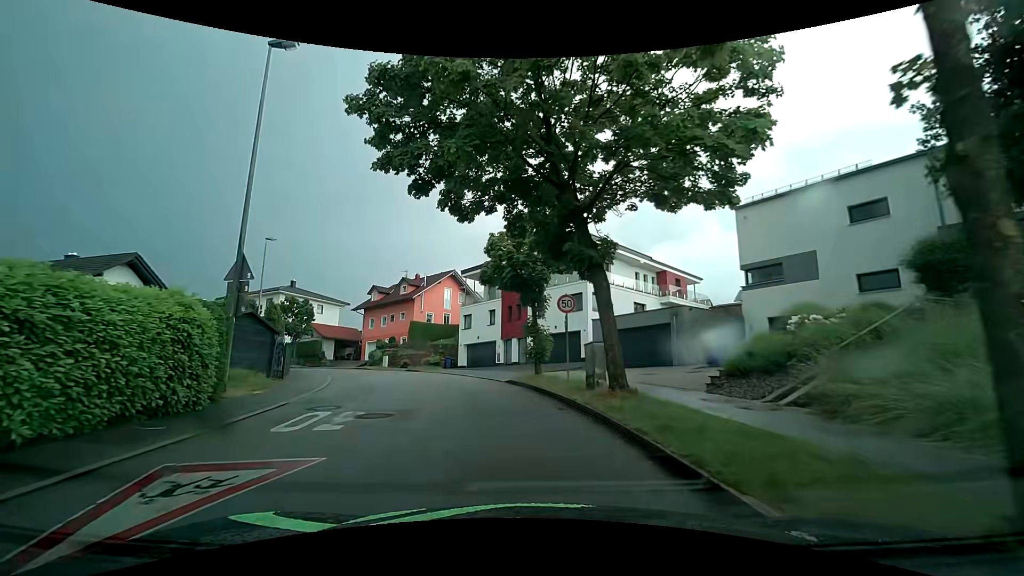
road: residential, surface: asphalt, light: Day
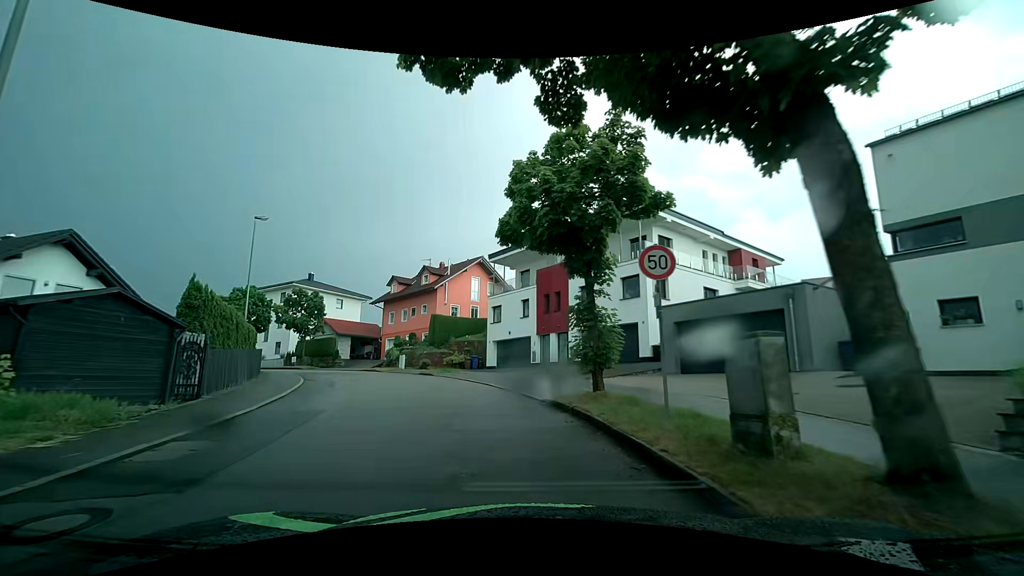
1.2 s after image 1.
(-0.2, +7.4) m; -4°
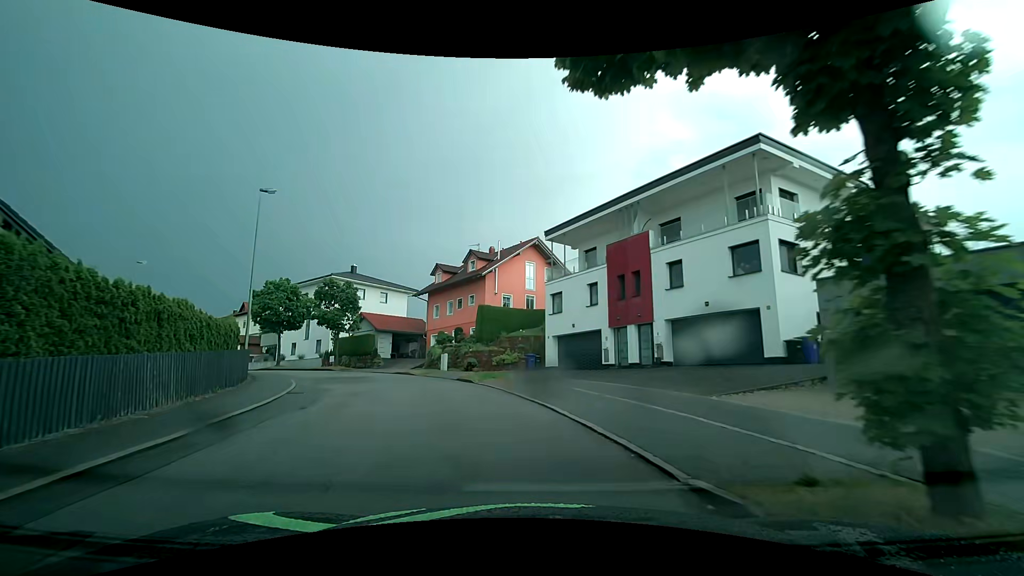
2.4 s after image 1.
(-0.4, +7.4) m; -5°
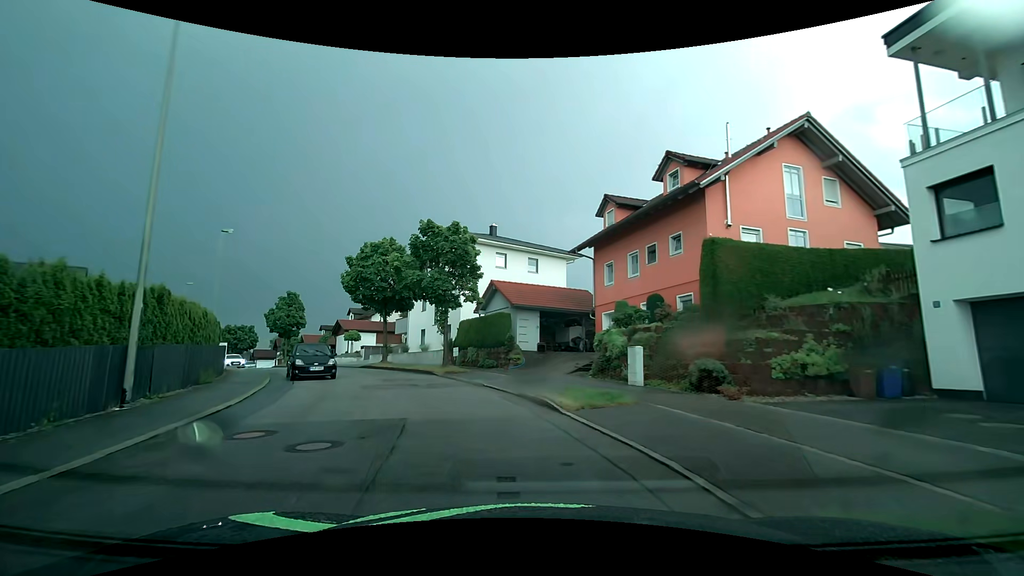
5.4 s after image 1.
(-3.4, +18.6) m; -20°
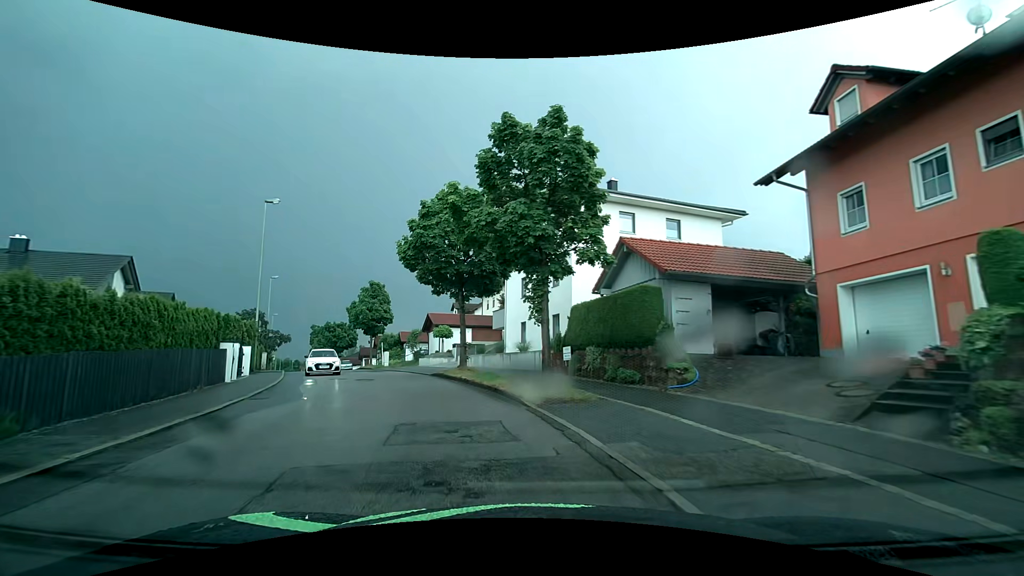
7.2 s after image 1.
(-1.3, +11.3) m; -14°
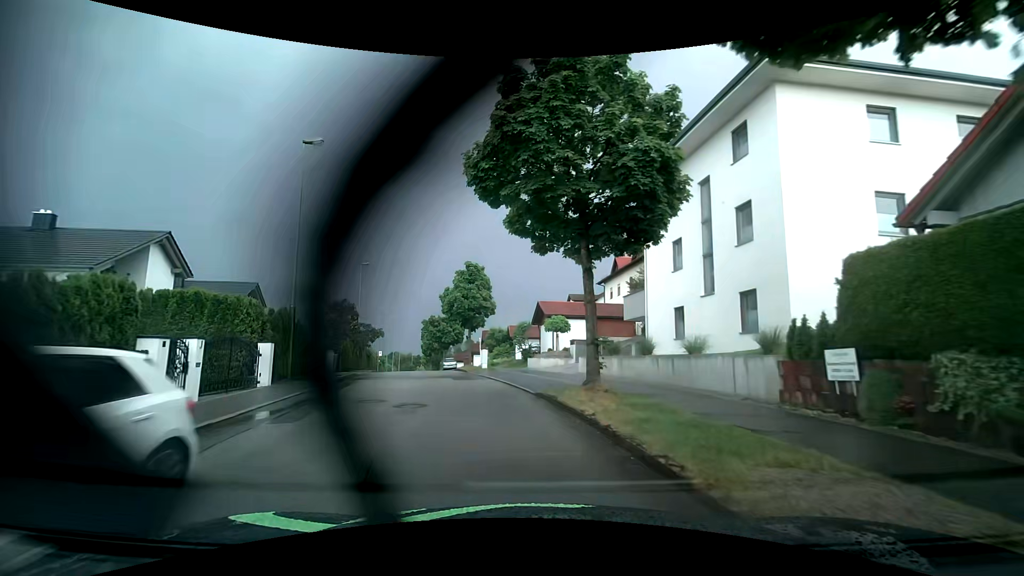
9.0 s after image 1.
(-1.2, +10.7) m; -14°
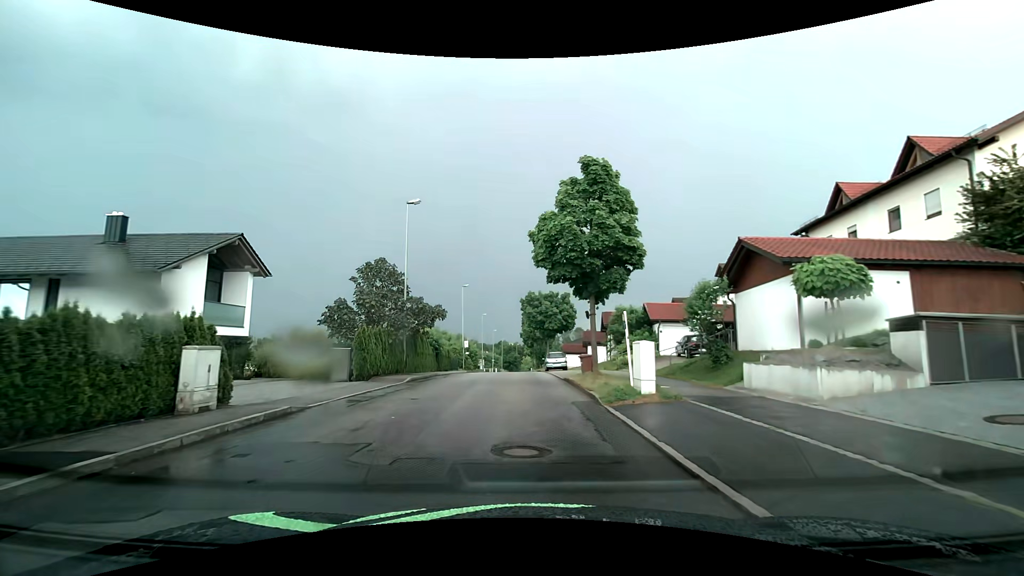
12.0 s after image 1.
(-2.4, +19.9) m; -12°
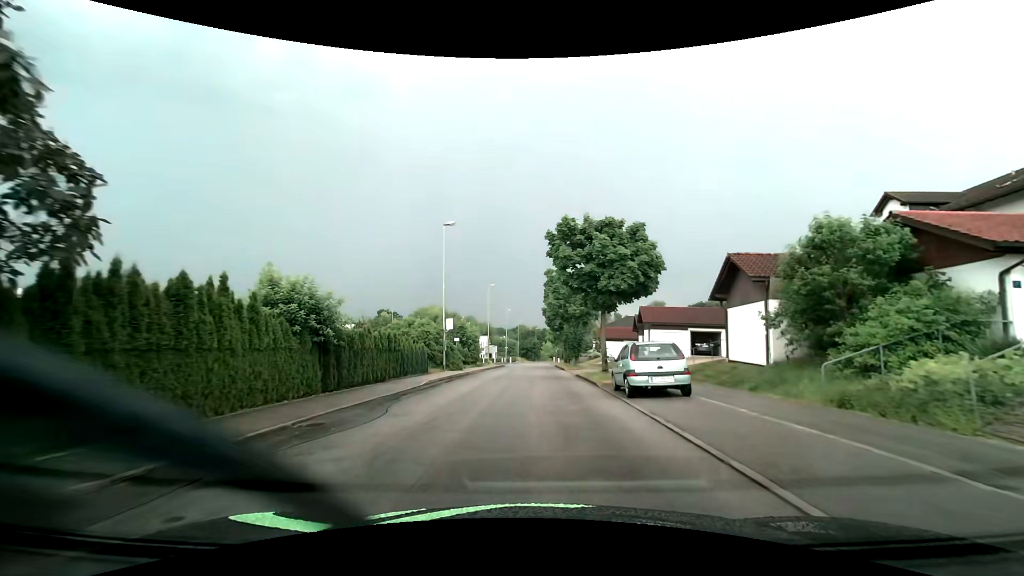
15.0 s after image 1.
(-0.8, +25.0) m; -3°
(0, +10) (0, +20) (+1, +30) (+1, +40) (+1, +50) (+2, +60) (+2, +70) (+1, +80) (-8, +83) (-18, +83) m
